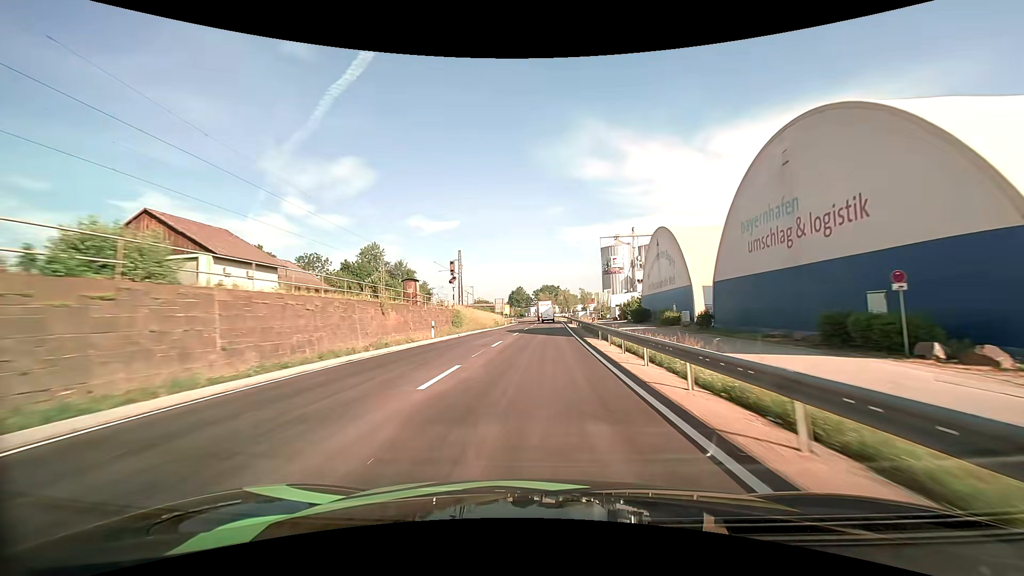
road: primary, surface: asphalt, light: Day
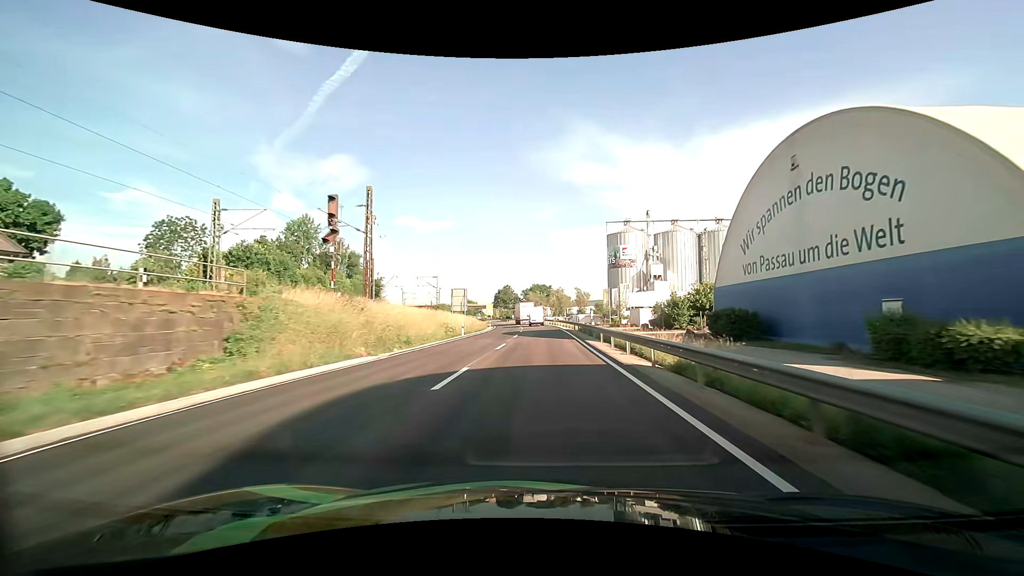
(+0.3, +35.8) m; +1°
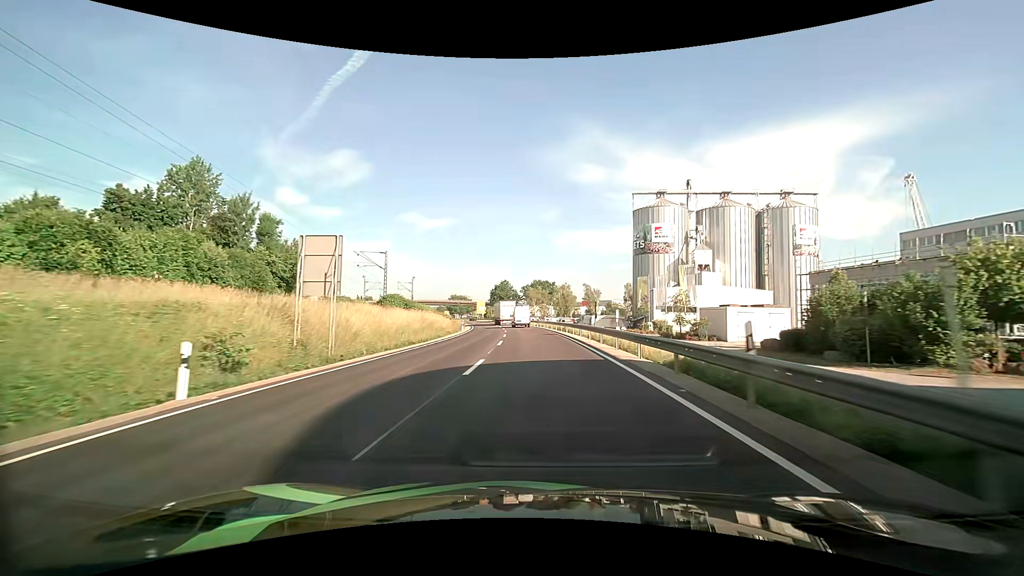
(+0.2, +33.8) m; 0°
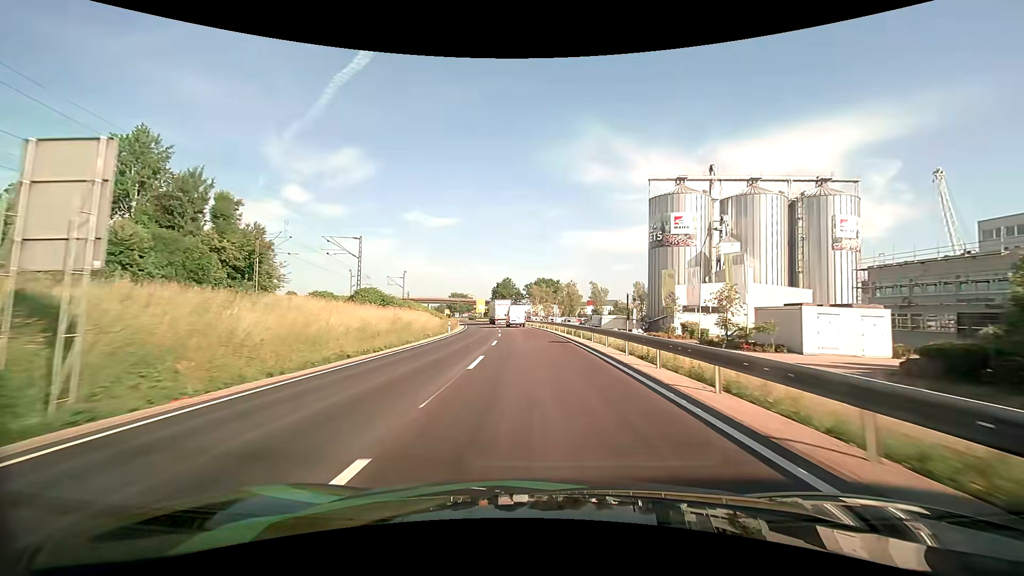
(-0.1, +10.7) m; -1°
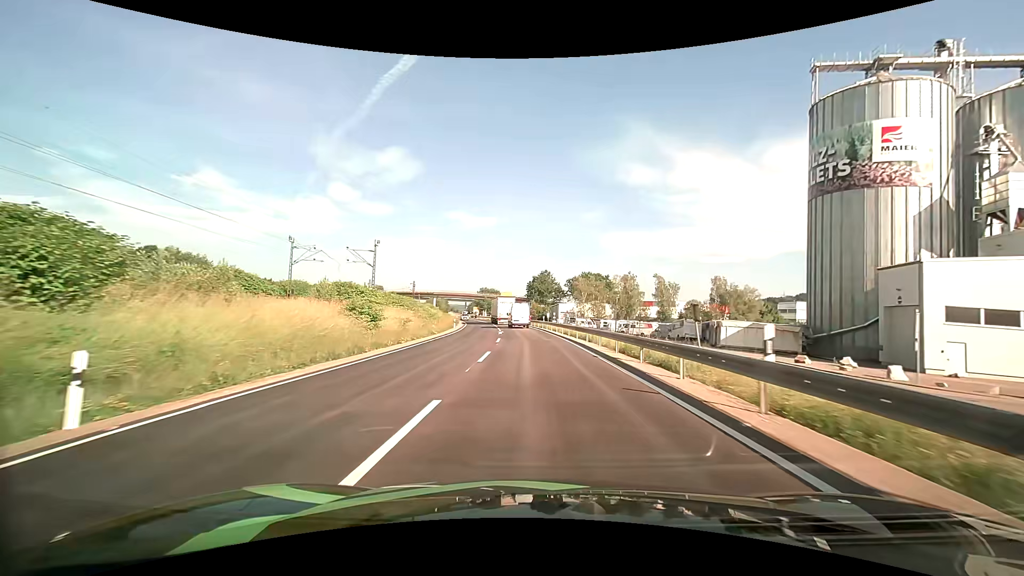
(-1.4, +41.4) m; -4°
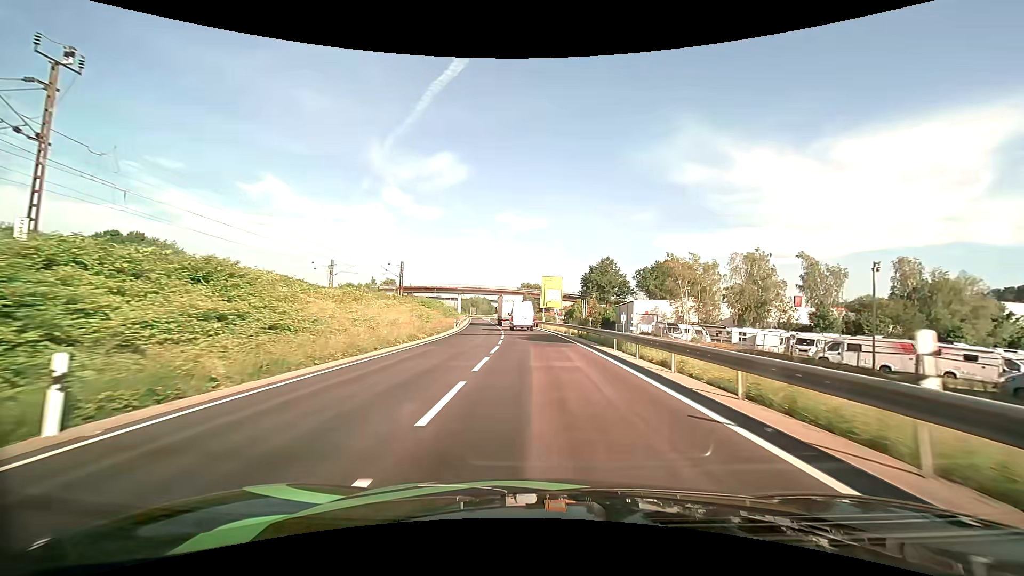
(-2.4, +50.5) m; -6°
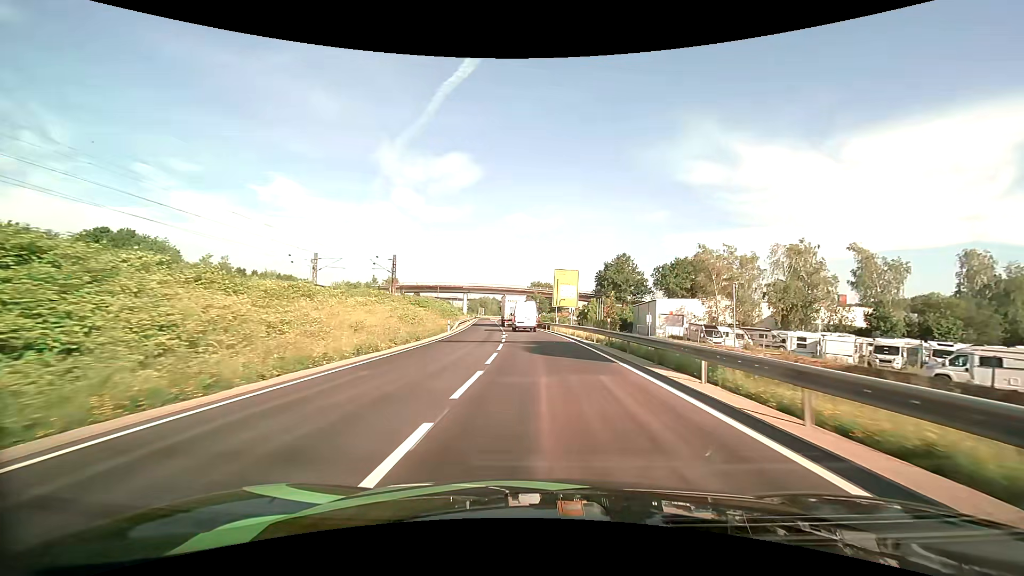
(-0.1, +9.9) m; -1°
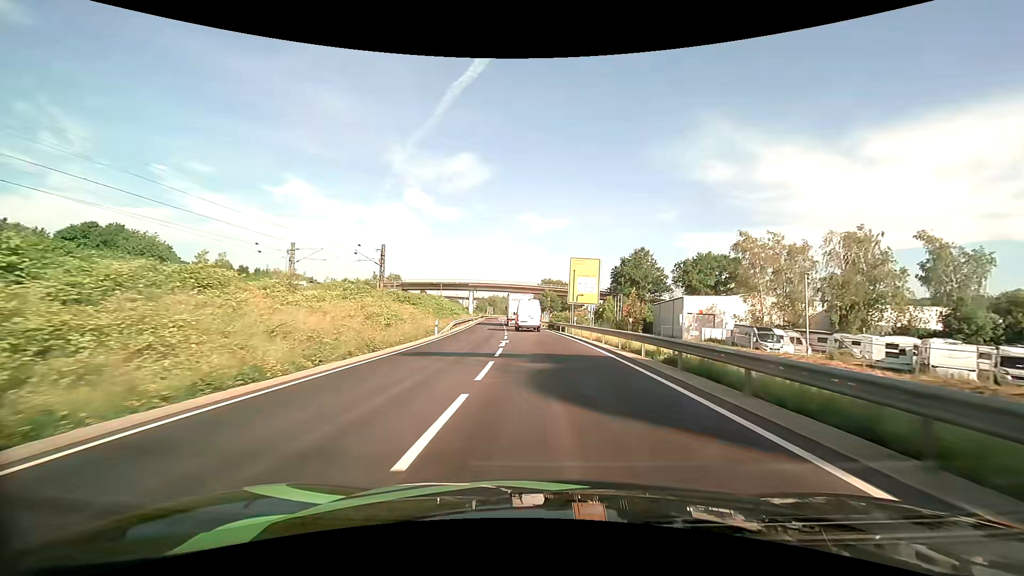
(-0.1, +9.8) m; -1°
(0, +10) (0, +20) (-1, +30) (-1, +40) (-2, +50) (-2, +60) (-3, +70) (-4, +80) (-4, +90) (-5, +100) m
